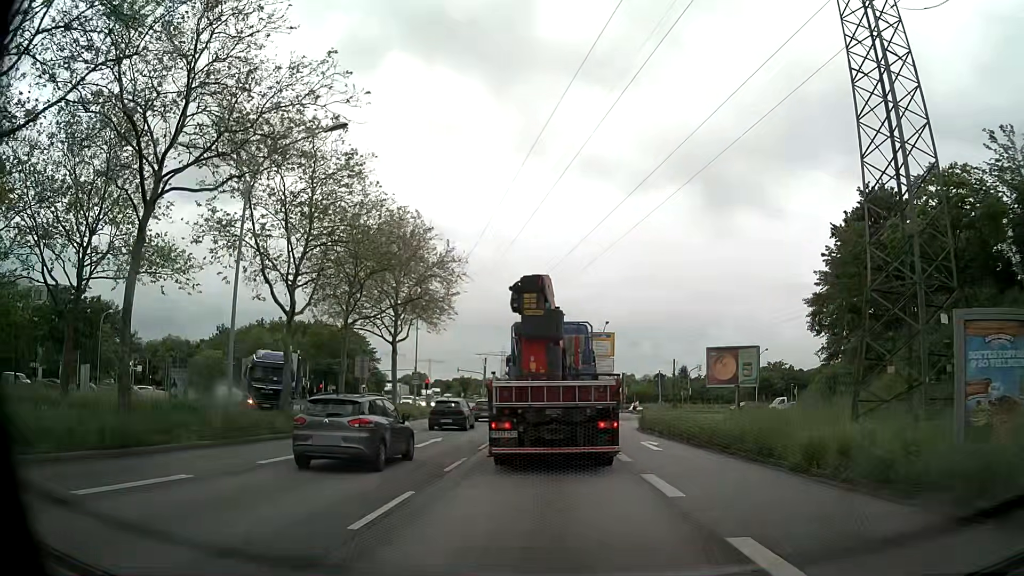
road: primary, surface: asphalt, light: Day
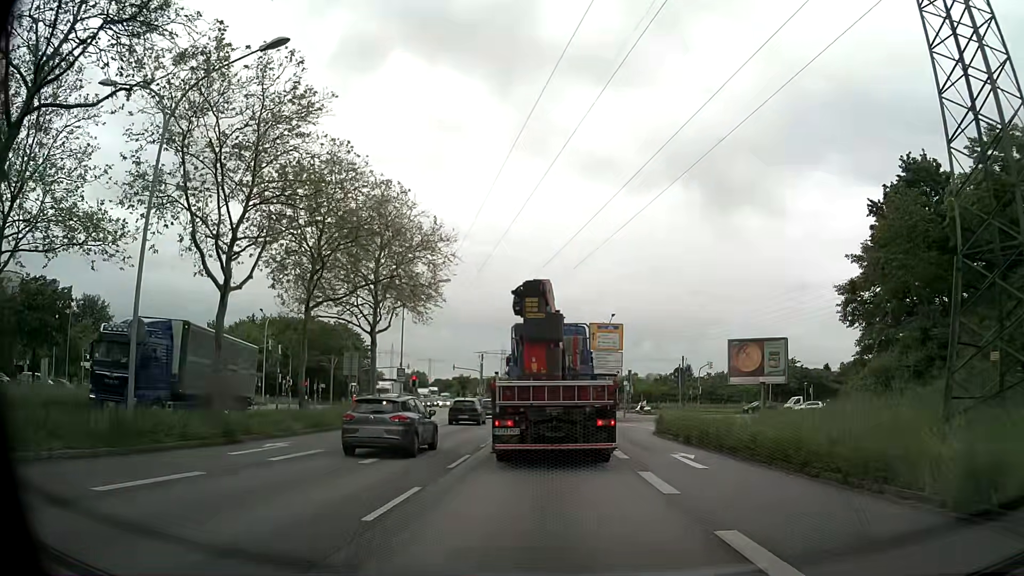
(0.0, +5.8) m; 0°
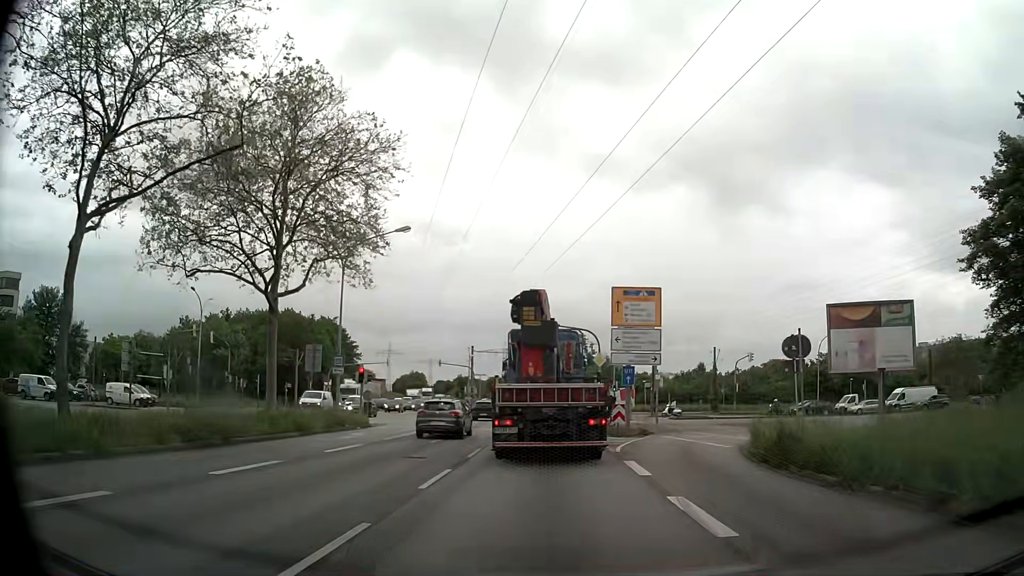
(-0.2, +15.6) m; -1°
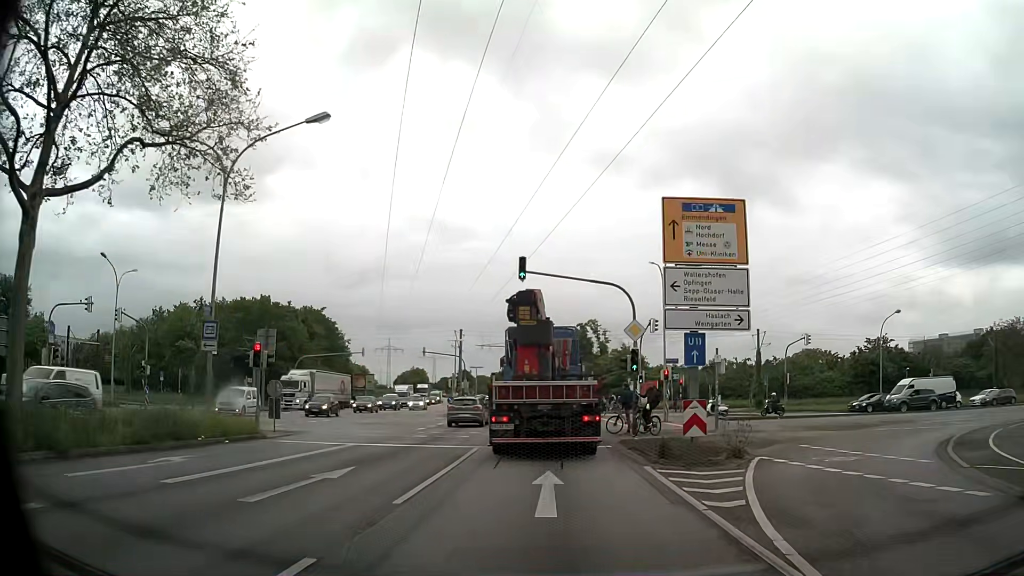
(-0.1, +14.0) m; -1°
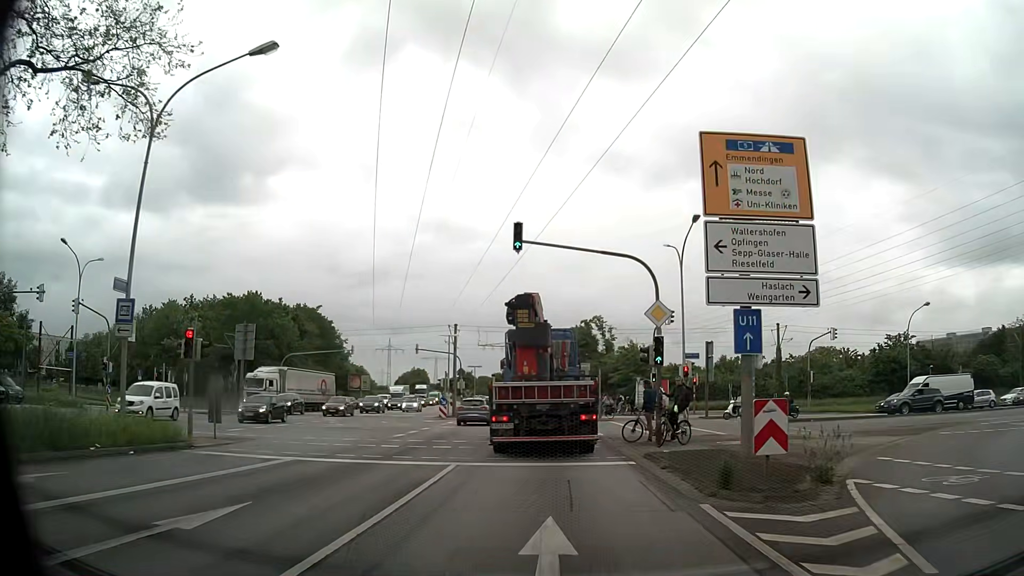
(0.0, +4.9) m; 0°
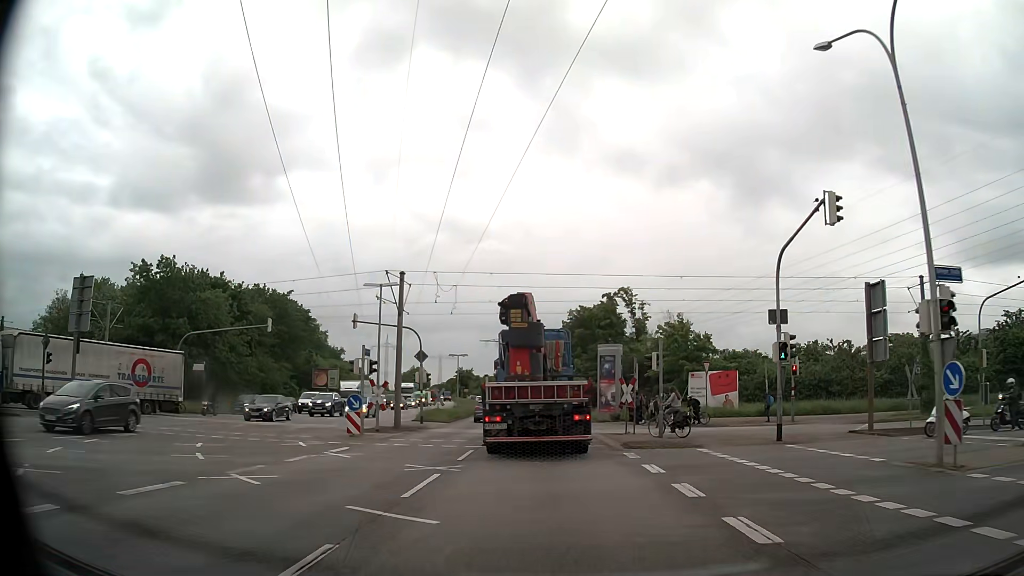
(-0.1, +22.6) m; 0°
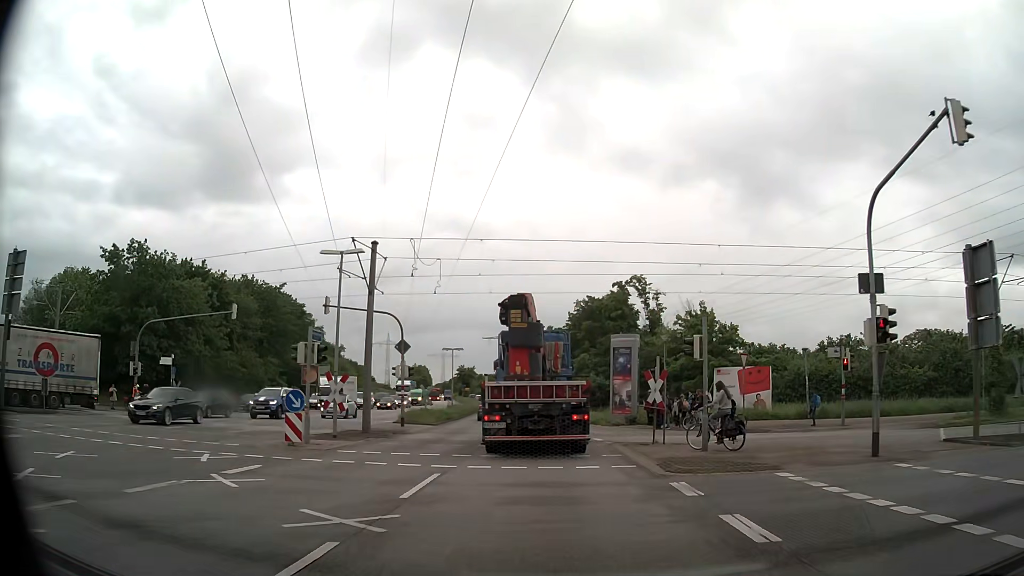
(0.0, +6.1) m; 0°
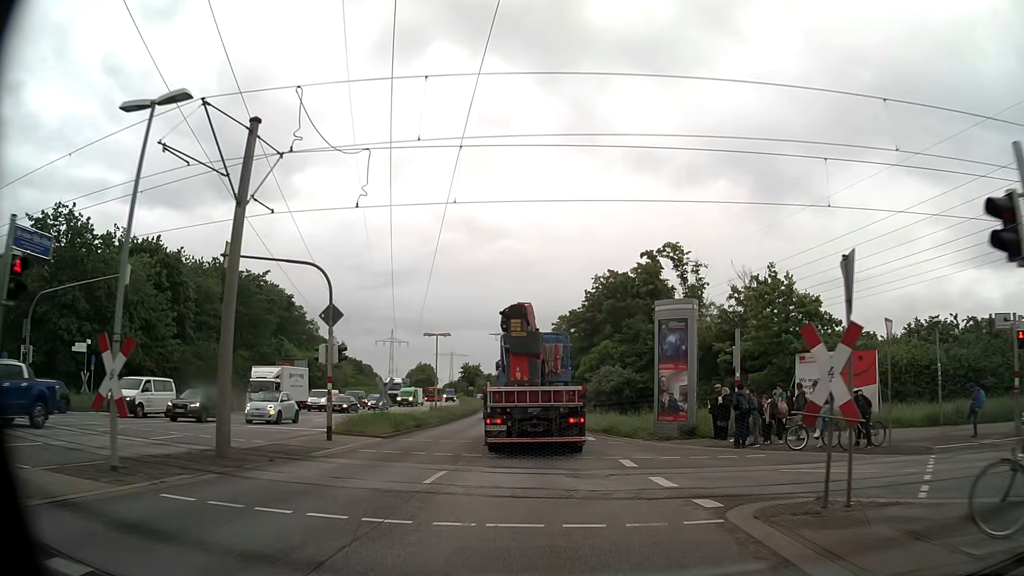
(-0.1, +12.4) m; -1°
(0, +10) (0, +20) (-1, +30) (-1, +40) (-2, +50) (-2, +60) (-3, +70) (-4, +80) (-5, +90) (-6, +100) m
